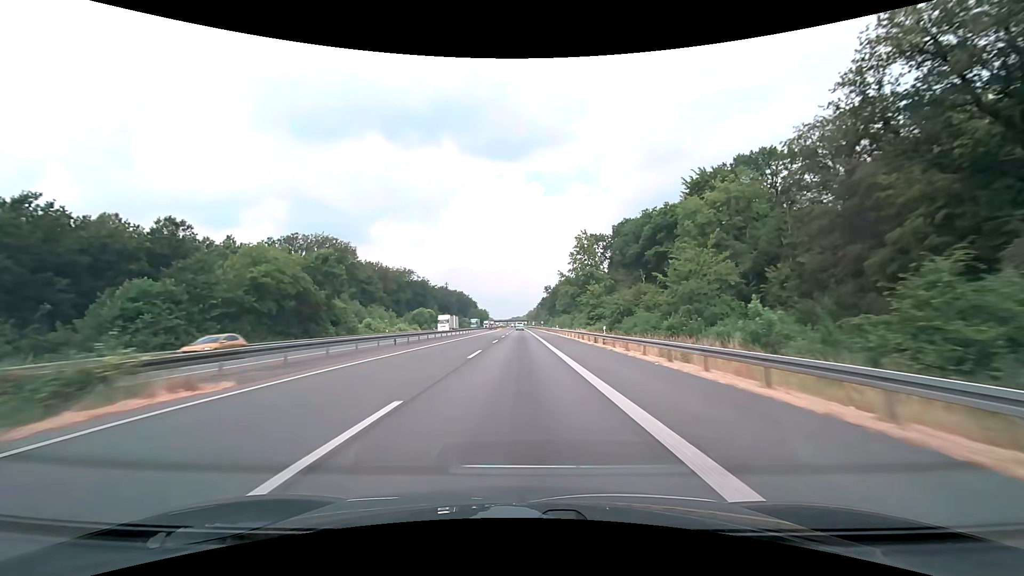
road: motorway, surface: asphalt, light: Day
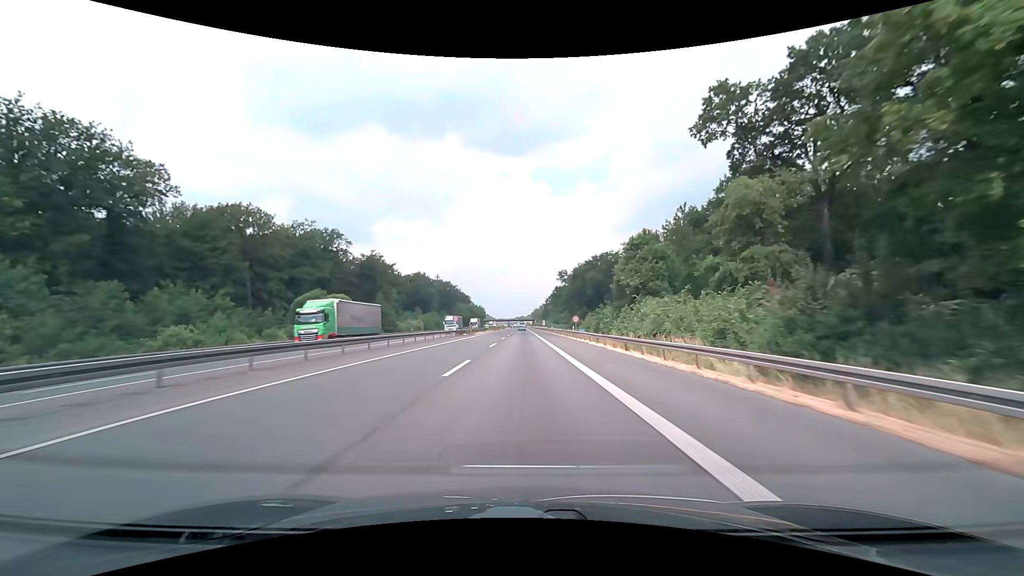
(-0.6, +79.0) m; -1°
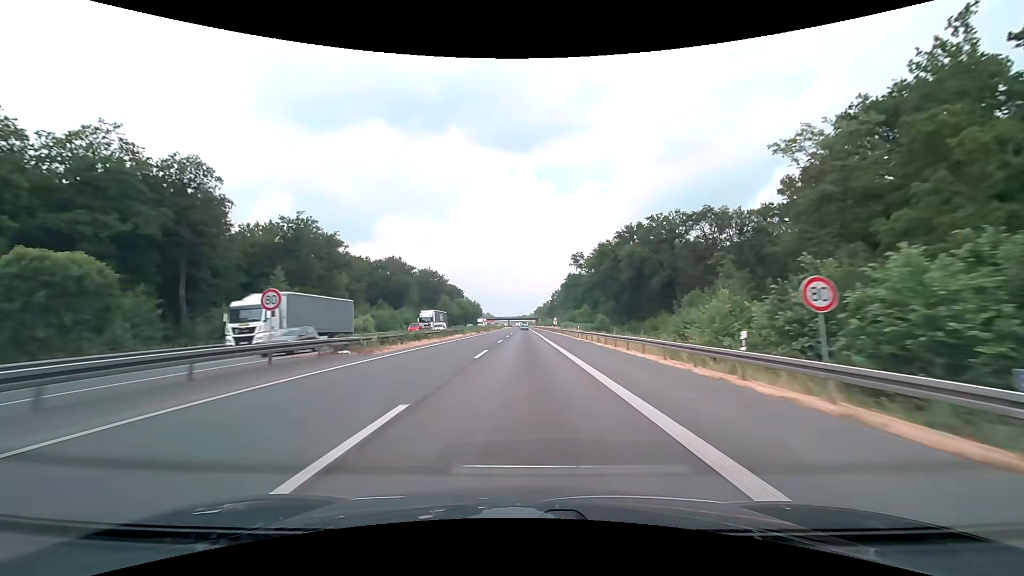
(-0.2, +47.3) m; 0°
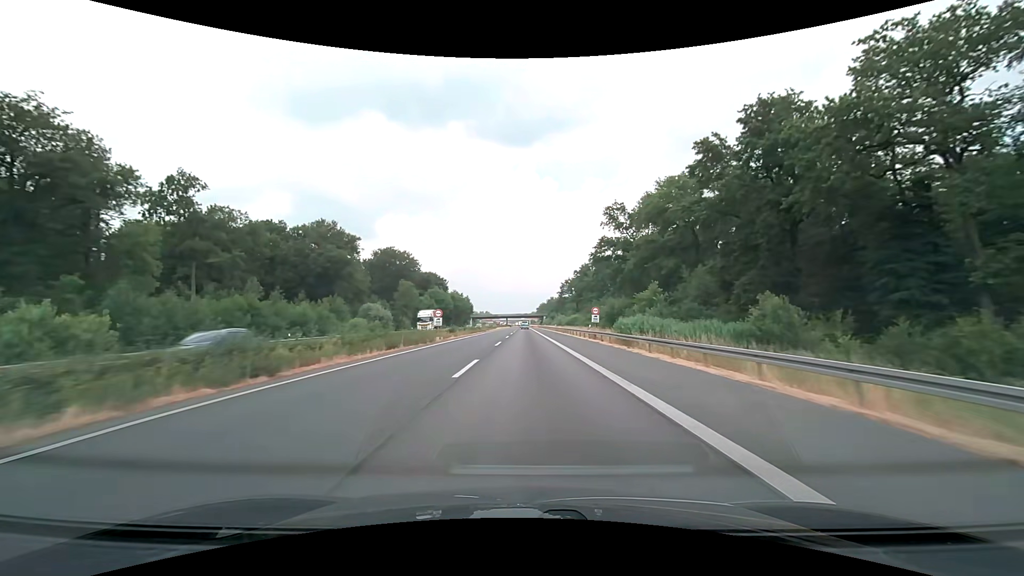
(0.0, +60.4) m; 0°
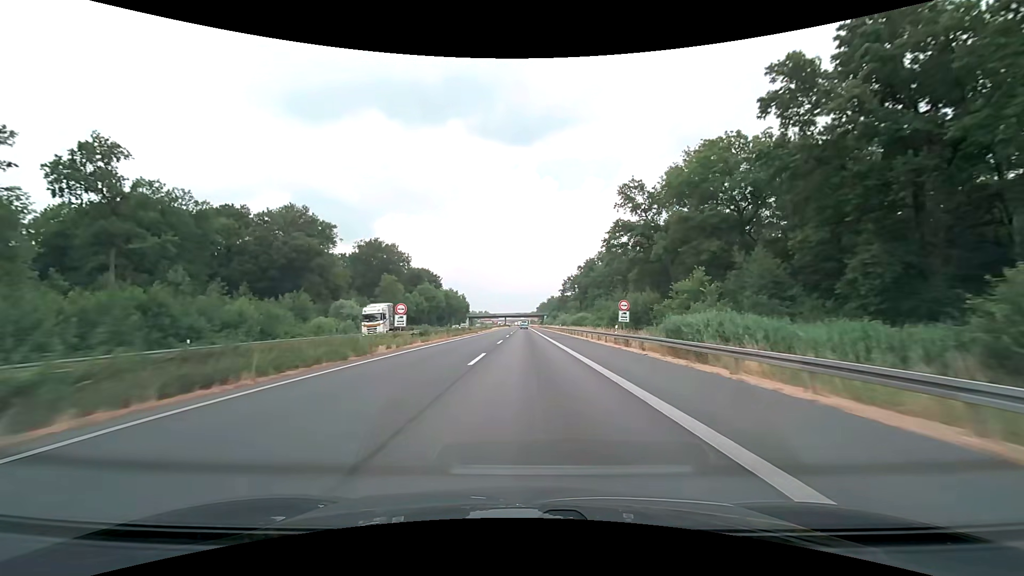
(0.0, +14.5) m; 0°
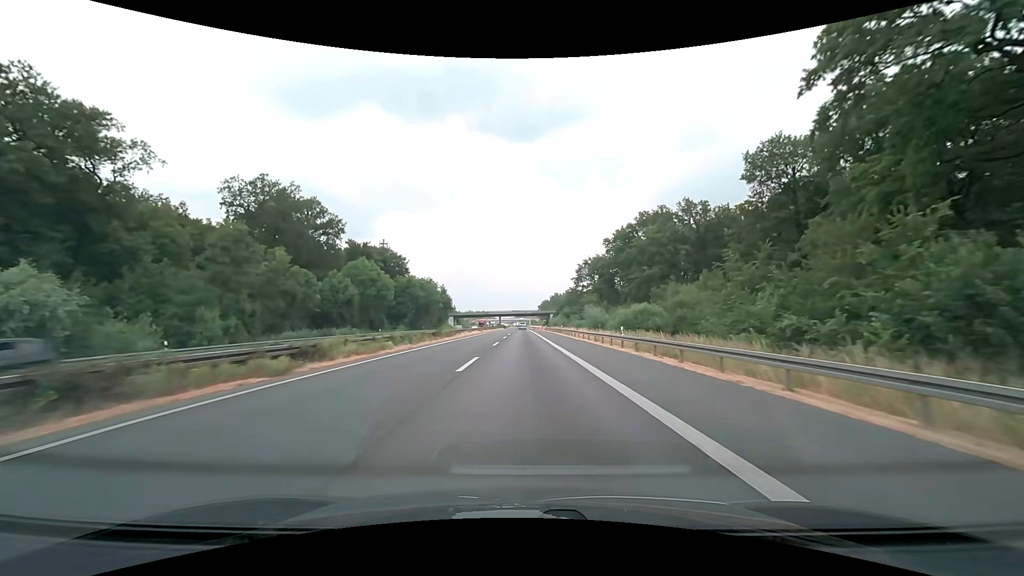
(+0.1, +55.2) m; 0°
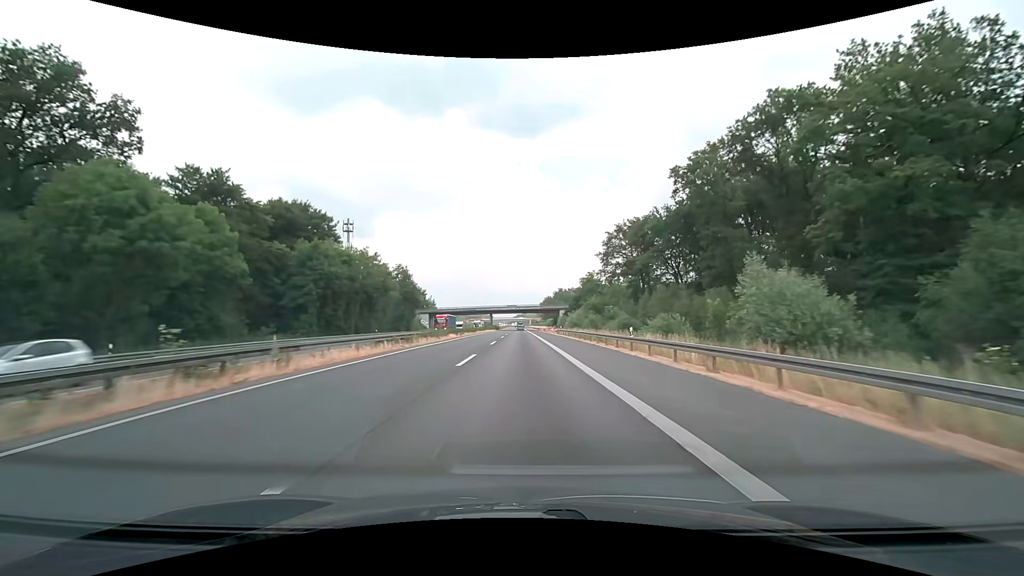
(+0.1, +52.2) m; 0°
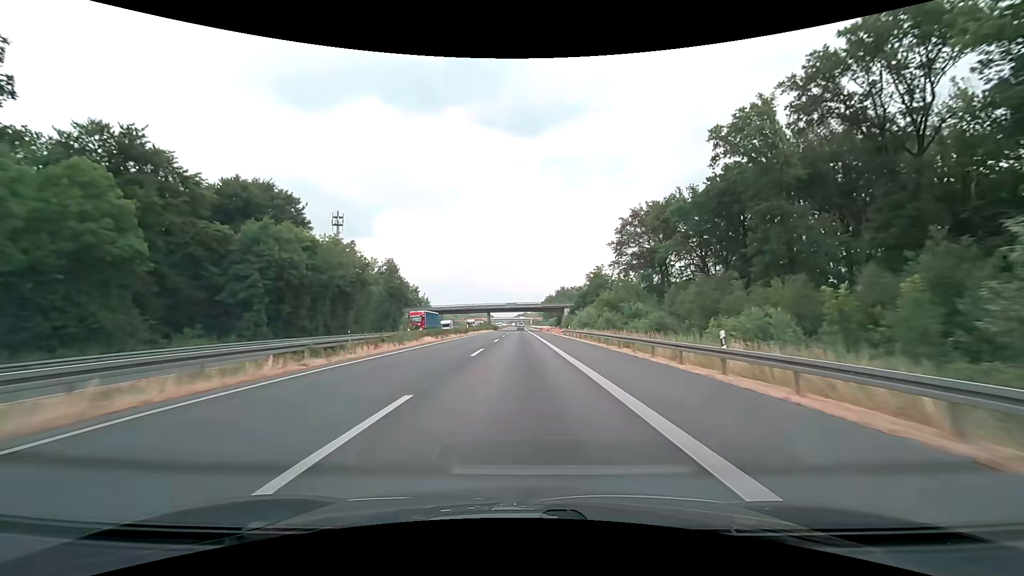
(0.0, +12.8) m; 0°
(0, +10) (0, +20) (0, +30) (0, +40) (0, +50) (0, +60) (0, +70) (-1, +80) (-1, +90) (-1, +100) m
